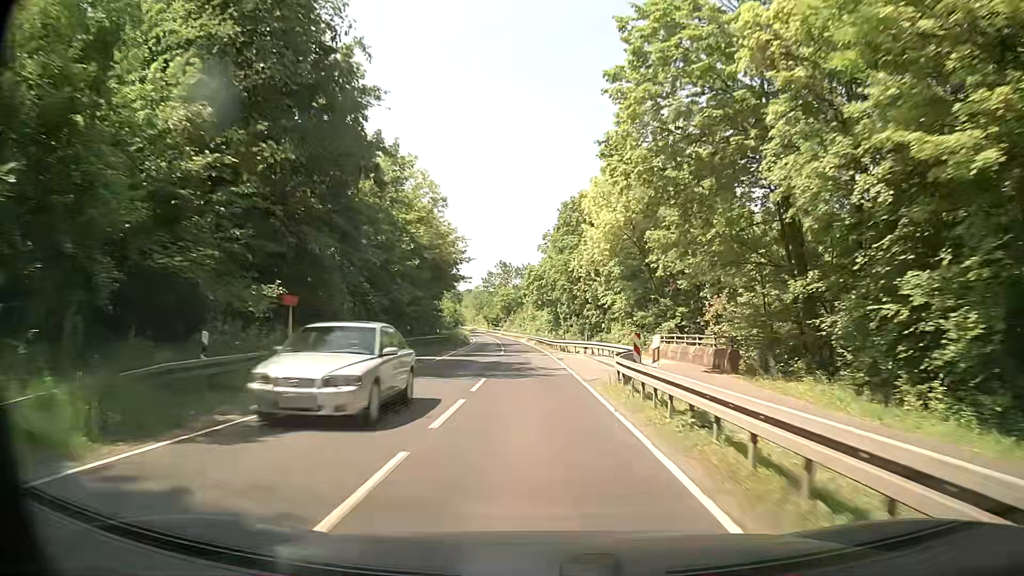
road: secondary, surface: asphalt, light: Day
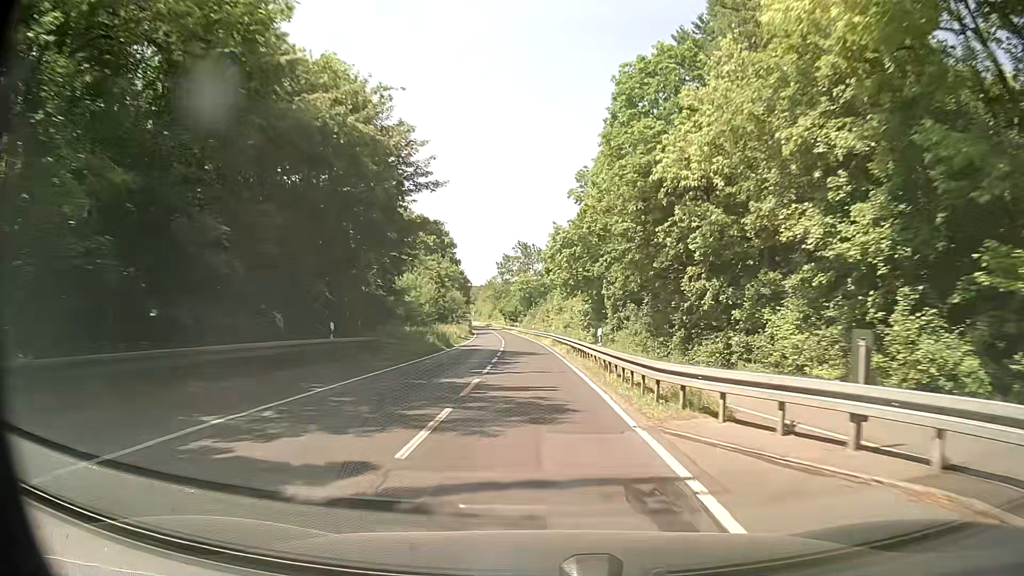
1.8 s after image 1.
(-0.6, +32.7) m; -2°
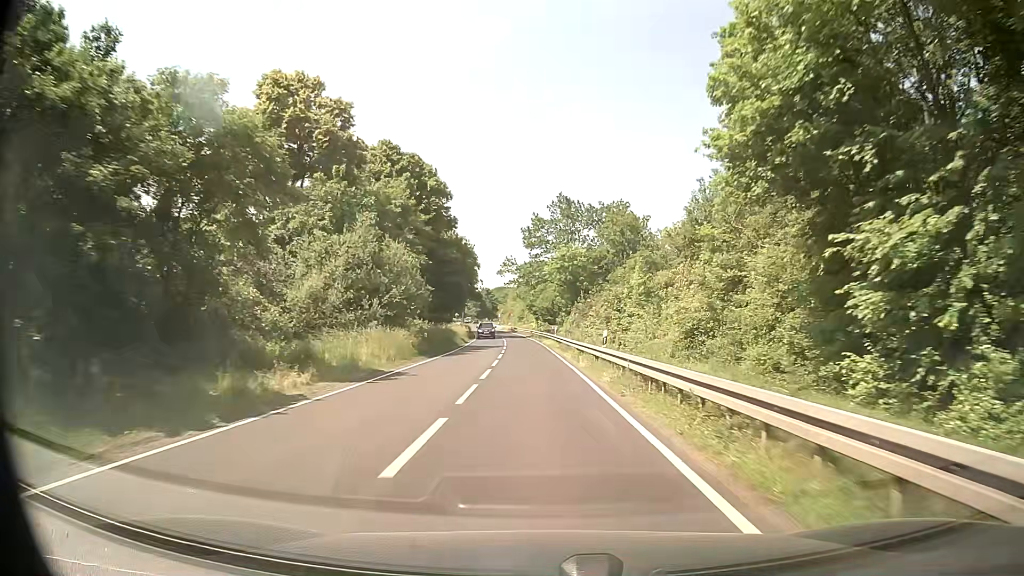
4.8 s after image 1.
(-1.6, +54.7) m; -4°
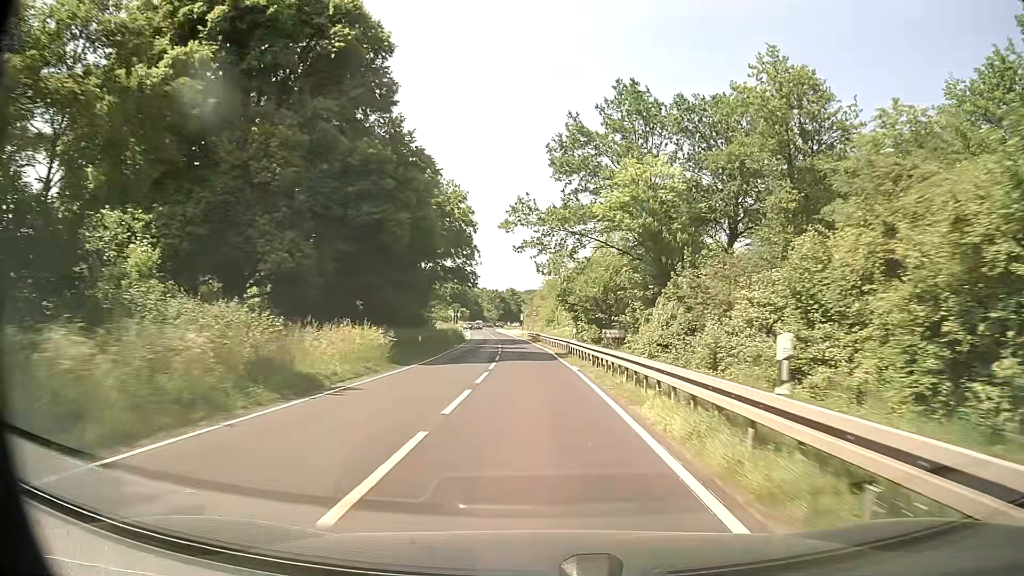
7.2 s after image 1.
(-0.3, +43.9) m; -2°
